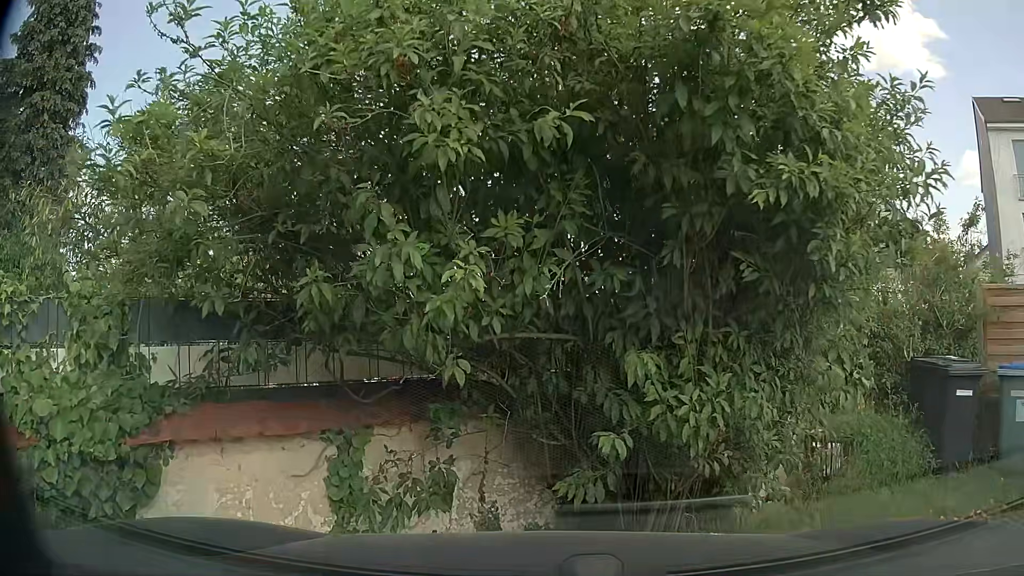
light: Day
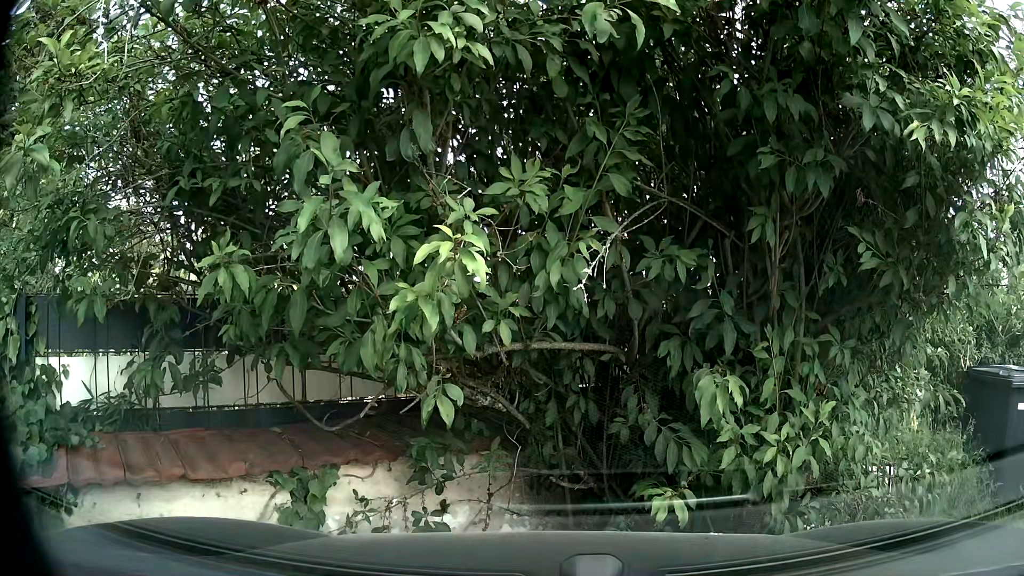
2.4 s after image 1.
(0.0, +0.8) m; 0°
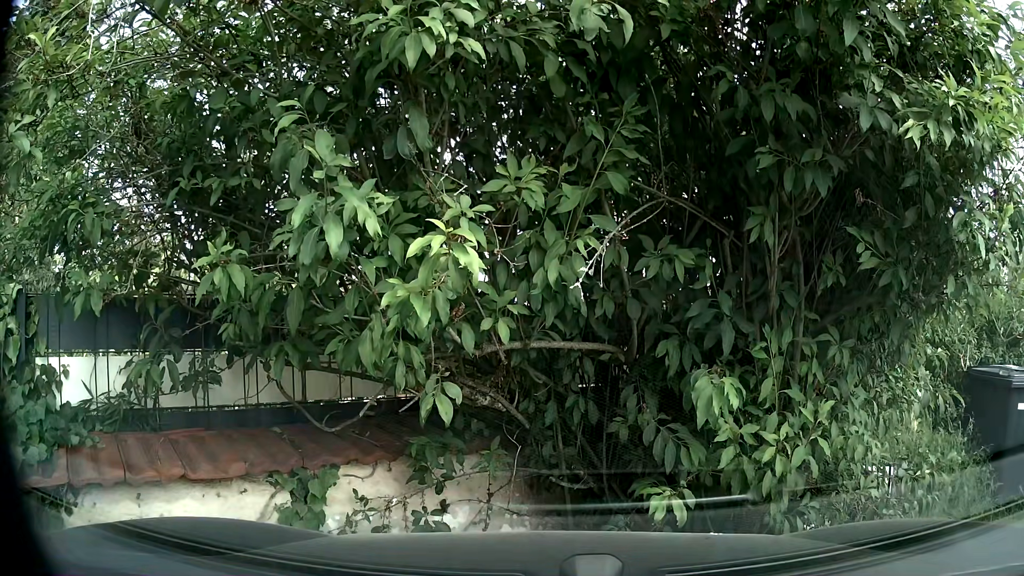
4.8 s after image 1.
(0.0, 0.0) m; 0°
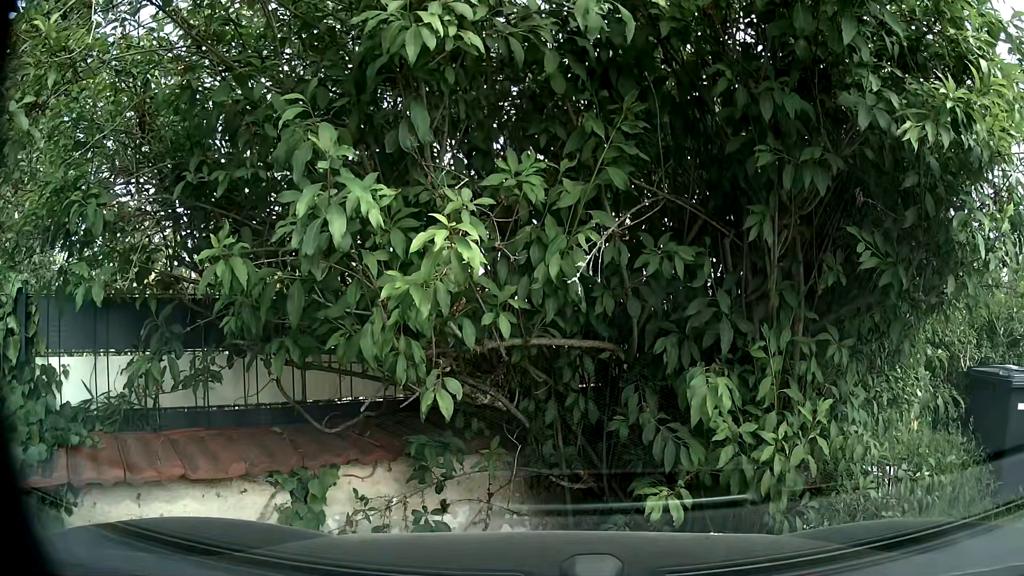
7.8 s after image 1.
(0.0, 0.0) m; 0°
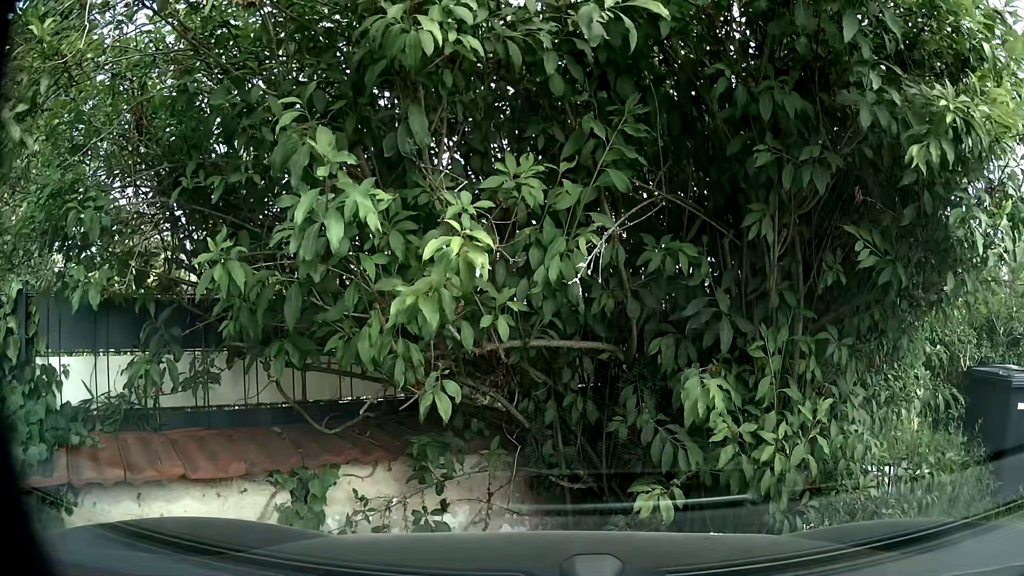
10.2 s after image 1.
(0.0, 0.0) m; 0°
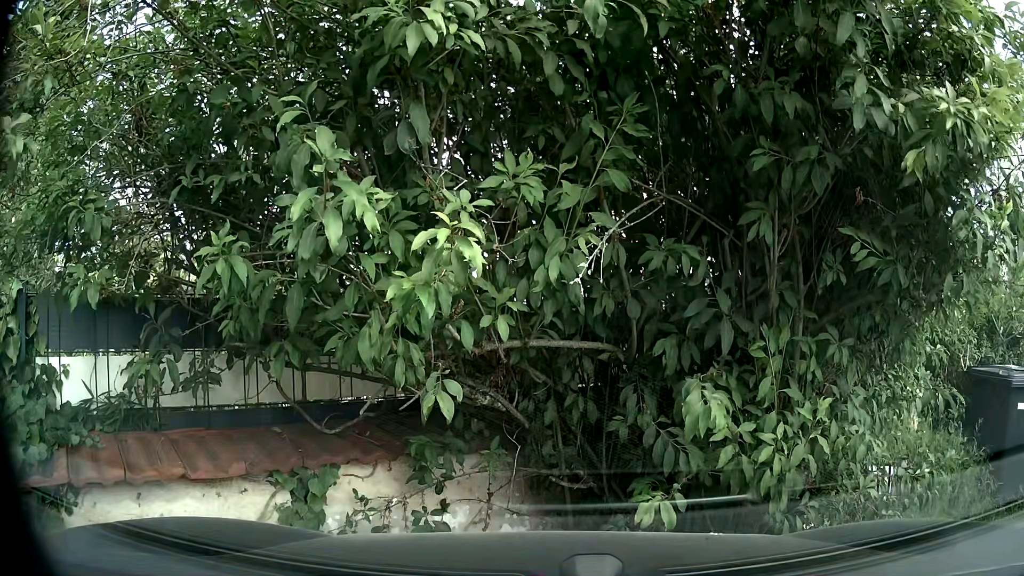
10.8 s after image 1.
(0.0, 0.0) m; 0°
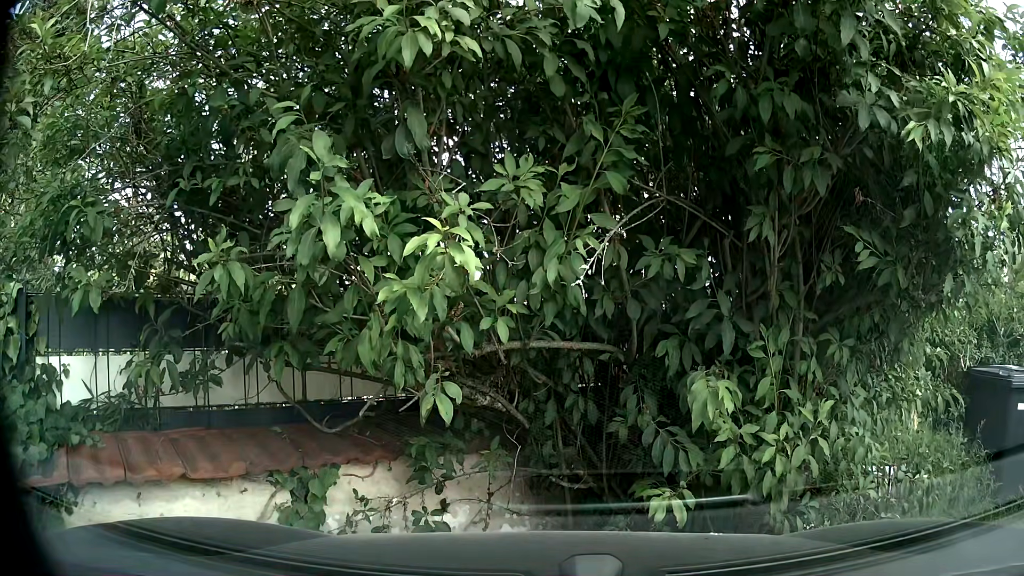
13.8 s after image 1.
(0.0, 0.0) m; 0°
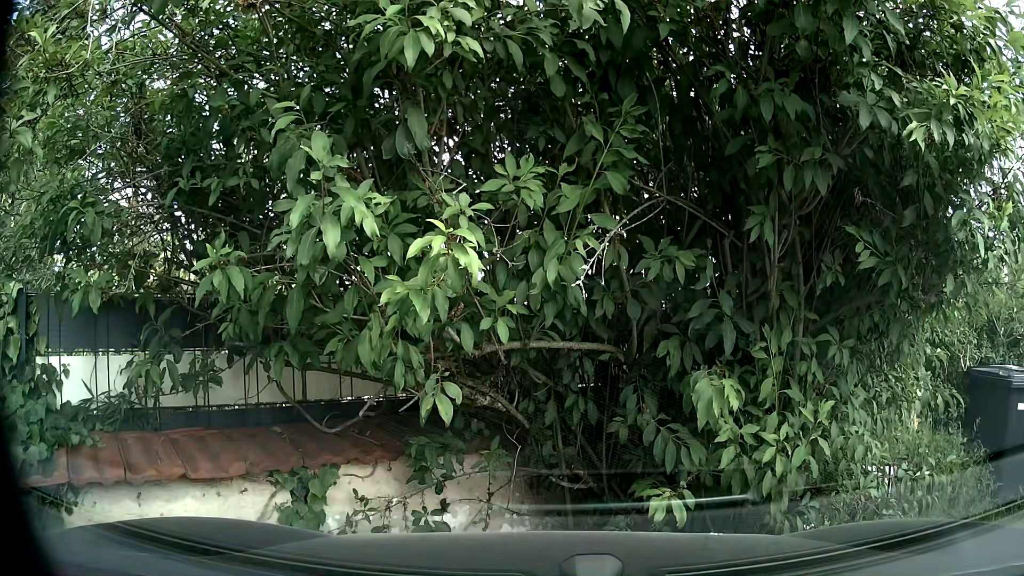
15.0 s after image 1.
(0.0, 0.0) m; 0°
